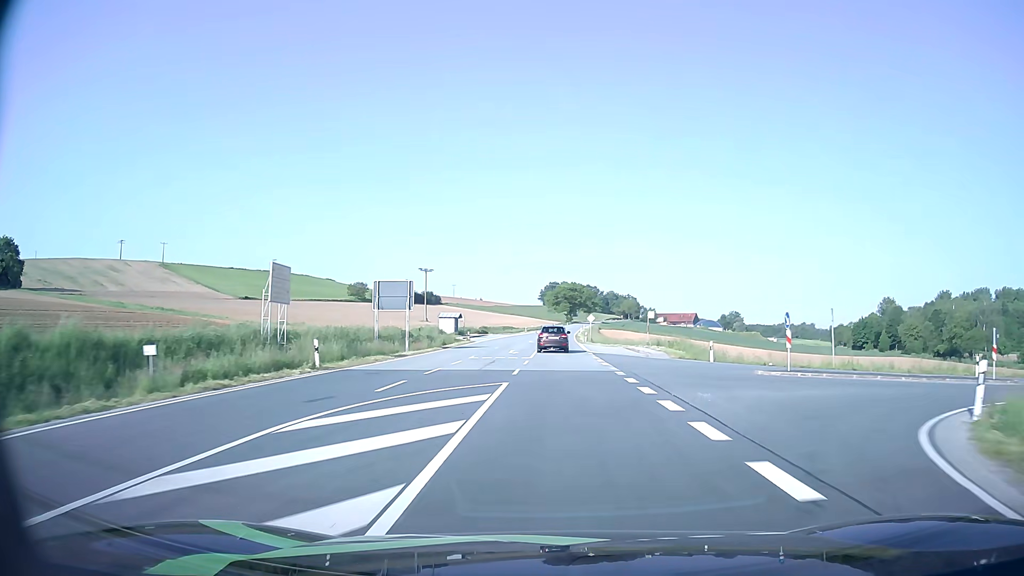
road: secondary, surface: asphalt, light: Day
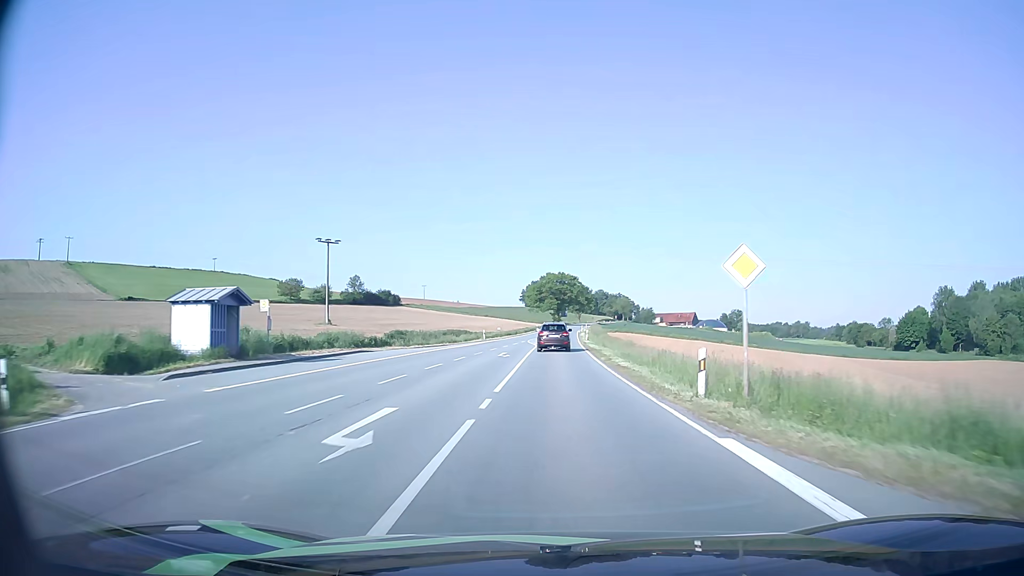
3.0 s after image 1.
(+0.5, +57.5) m; +1°
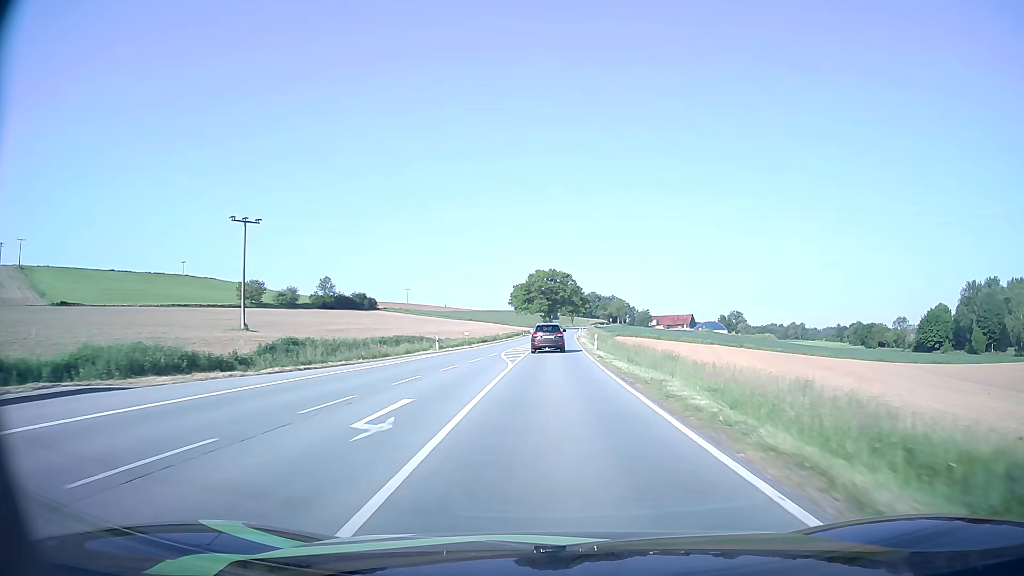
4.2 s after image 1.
(+0.1, +23.7) m; +1°
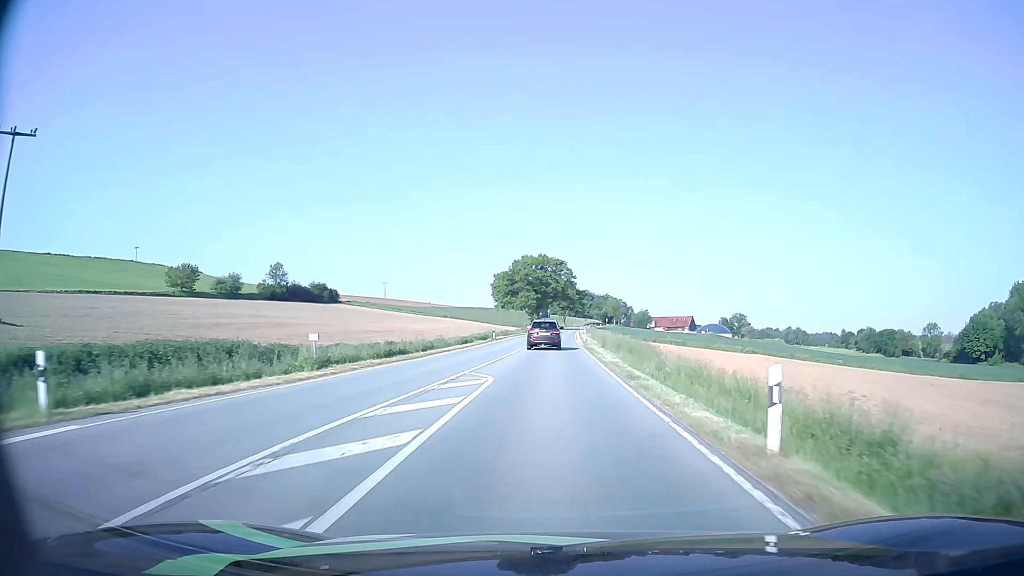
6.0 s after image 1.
(+0.3, +35.0) m; +1°
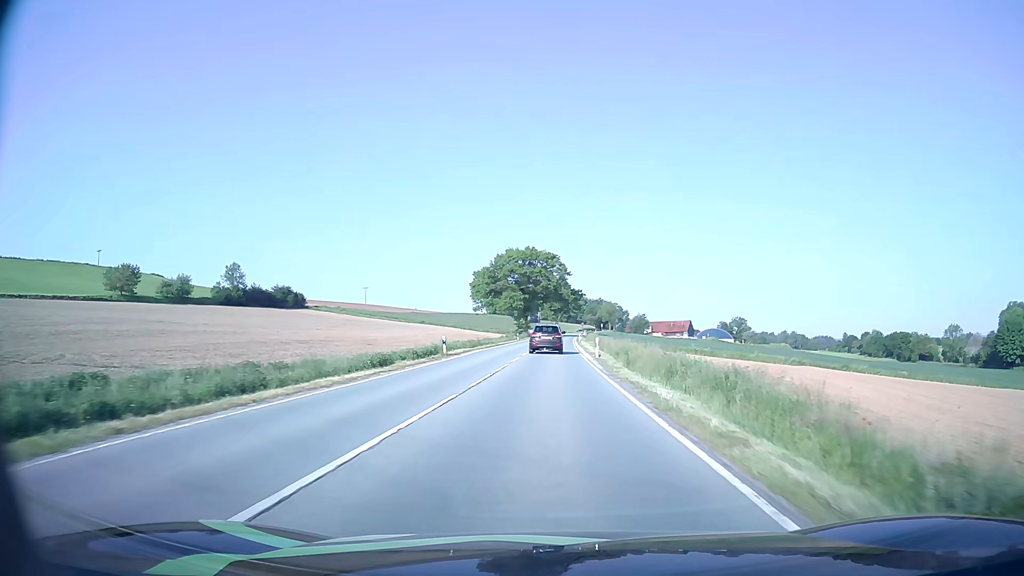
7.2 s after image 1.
(+0.1, +23.1) m; +1°
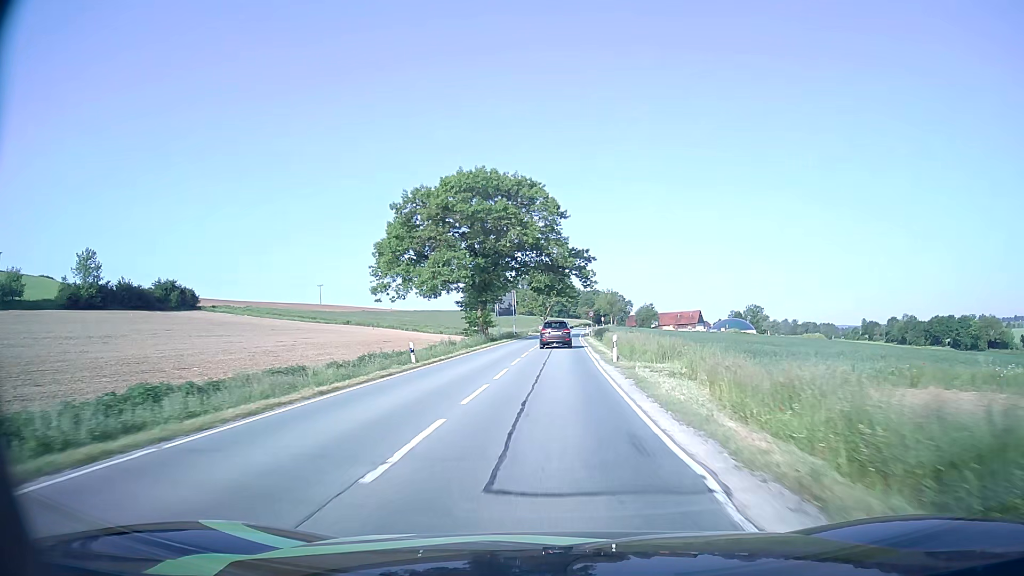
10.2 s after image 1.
(+1.0, +58.1) m; +1°
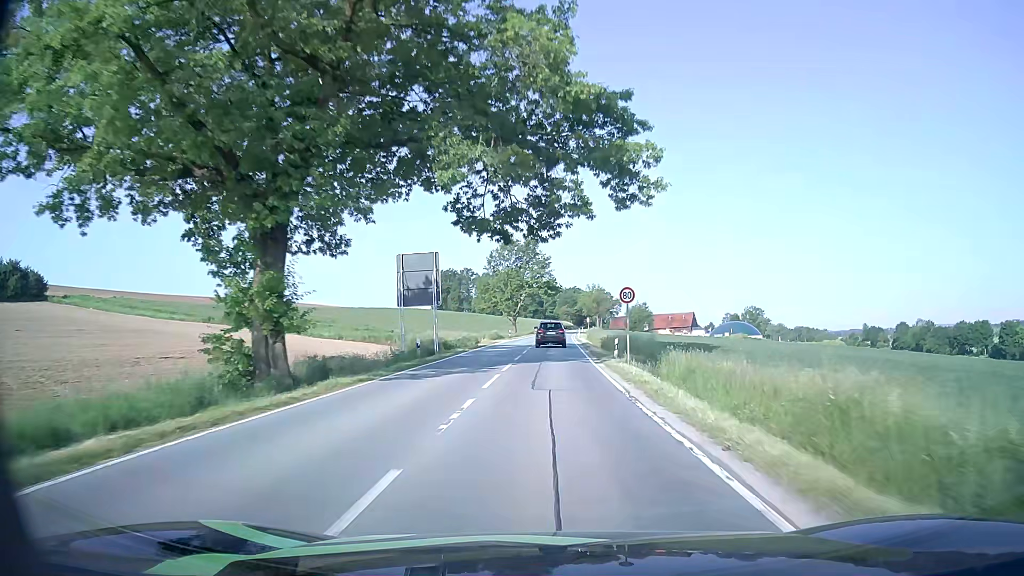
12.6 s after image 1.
(+0.5, +44.9) m; +2°
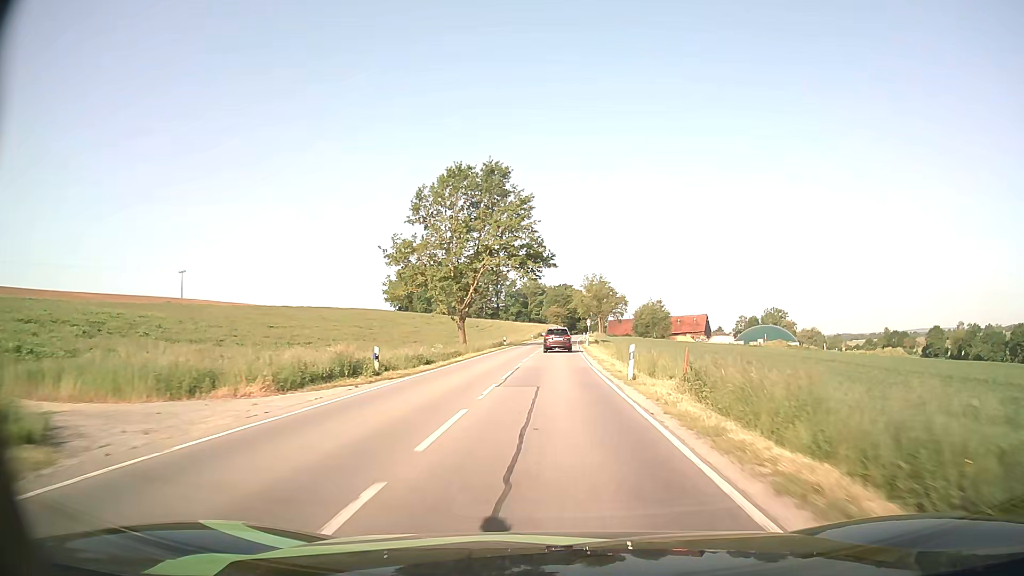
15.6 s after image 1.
(+0.5, +55.0) m; +1°
(0, +10) (0, +20) (0, +30) (+1, +40) (+1, +50) (+1, +60) (+2, +70) (+2, +80) (+2, +90) (+3, +100) m
